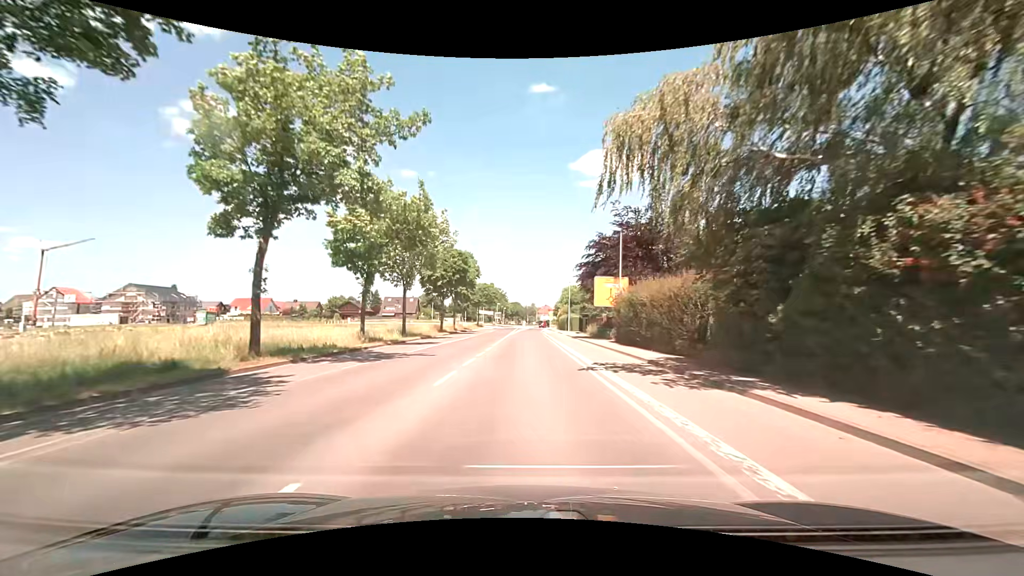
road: secondary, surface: asphalt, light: Day
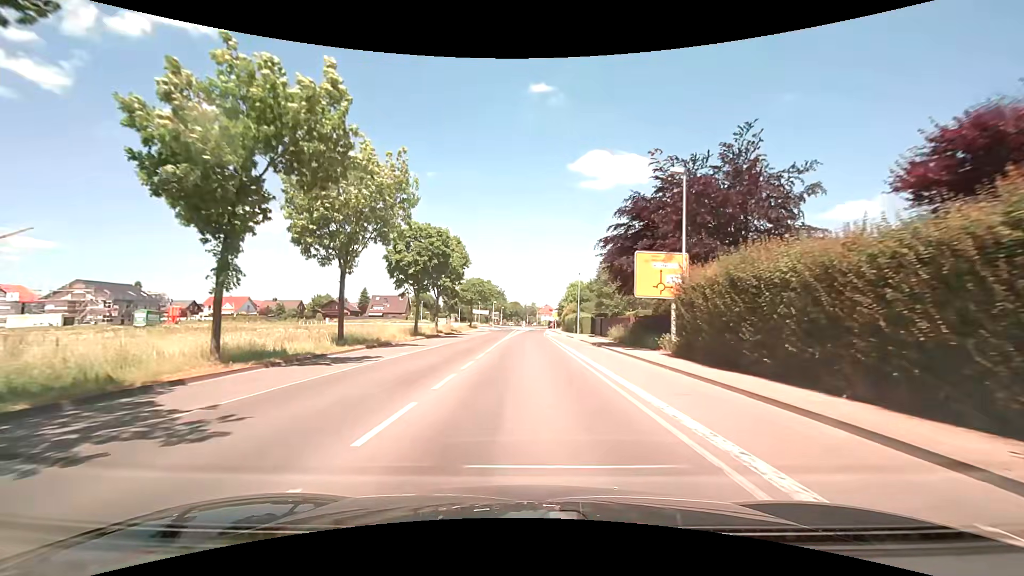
(+0.1, +14.5) m; +1°
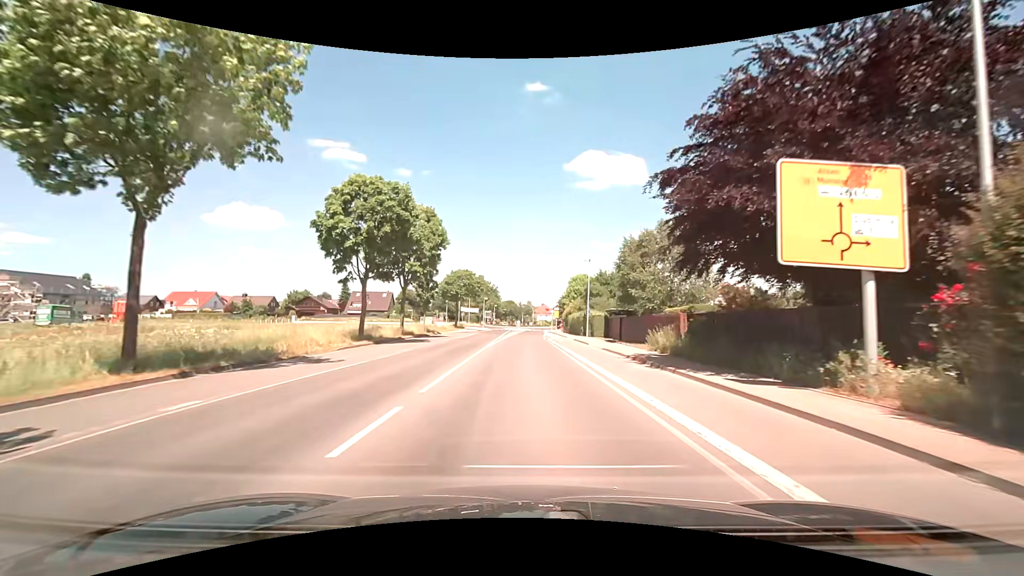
(0.0, +14.6) m; 0°
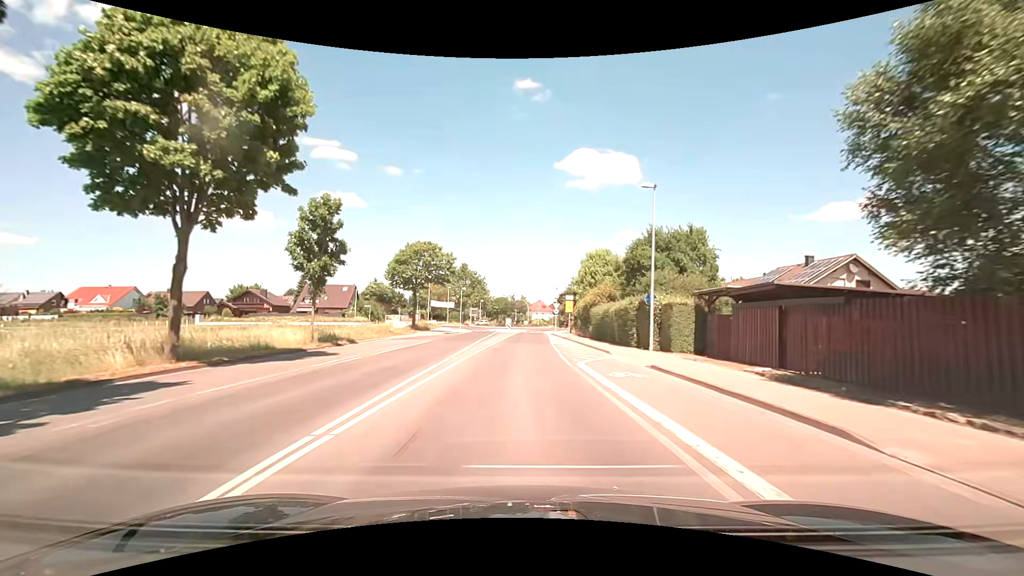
(+0.1, +28.2) m; 0°
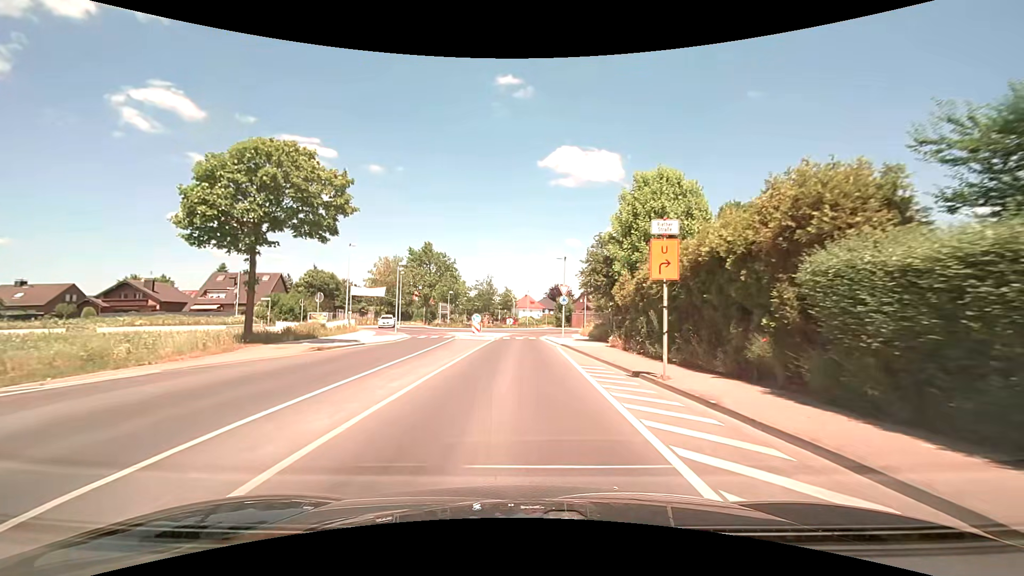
(+0.4, +31.0) m; +2°
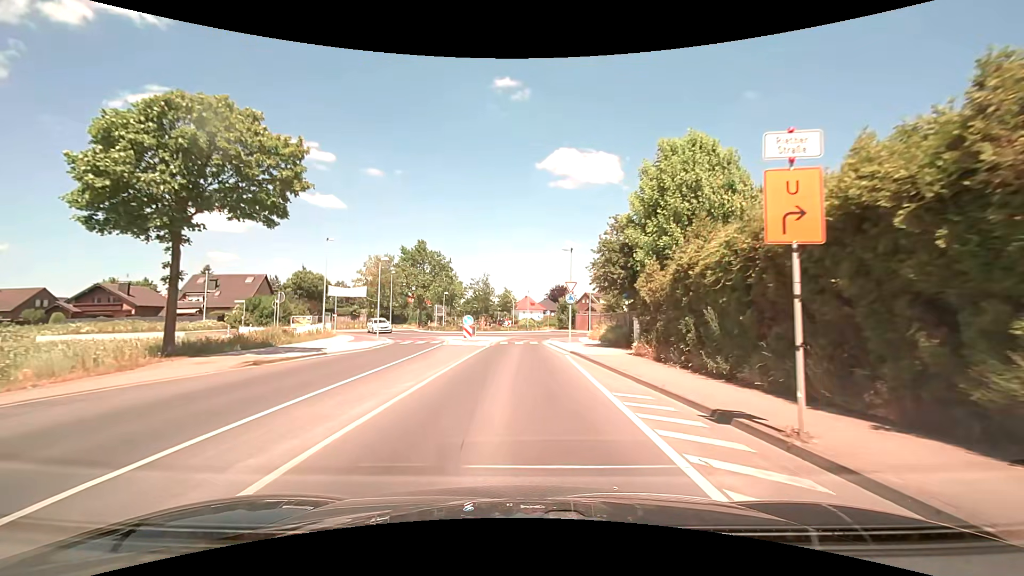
(0.0, +5.3) m; 0°
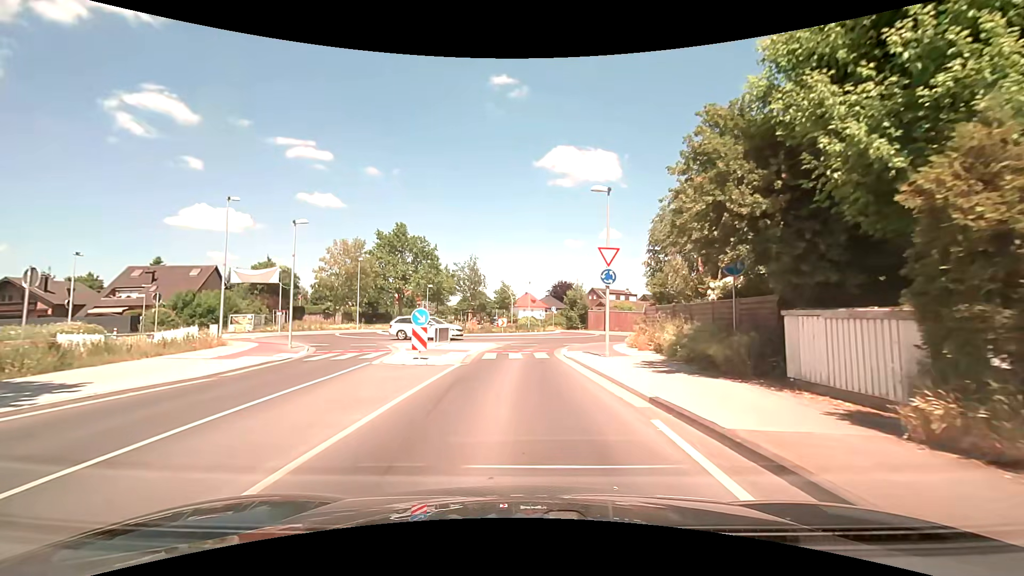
(-0.1, +14.0) m; 0°
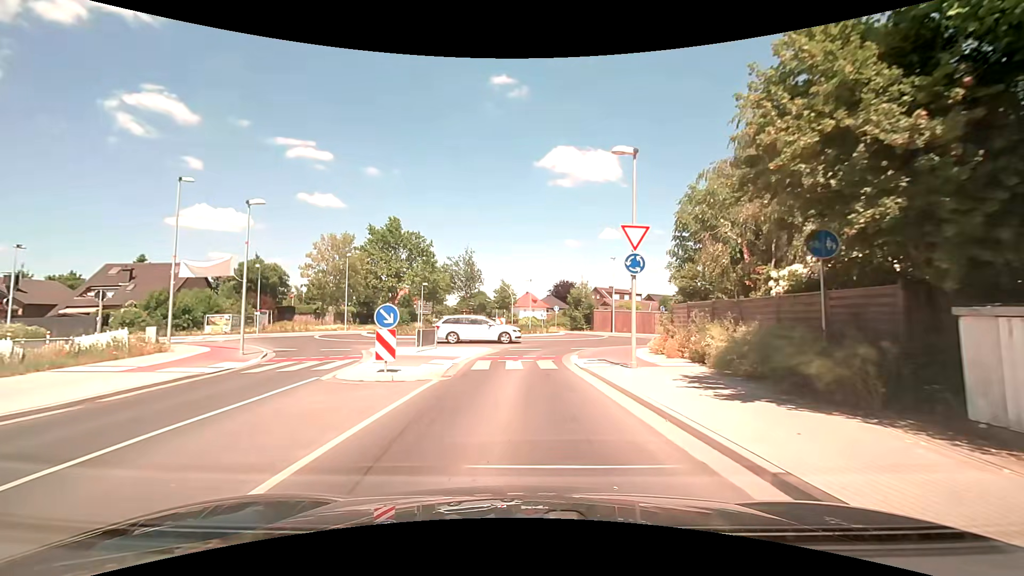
(0.0, +4.1) m; 0°
(0, +10) (0, +20) (+4, +29) (+7, +38) (+5, +48) (0, +57) (-3, +66) (-4, +76) (-5, +86) (-6, +96) m
